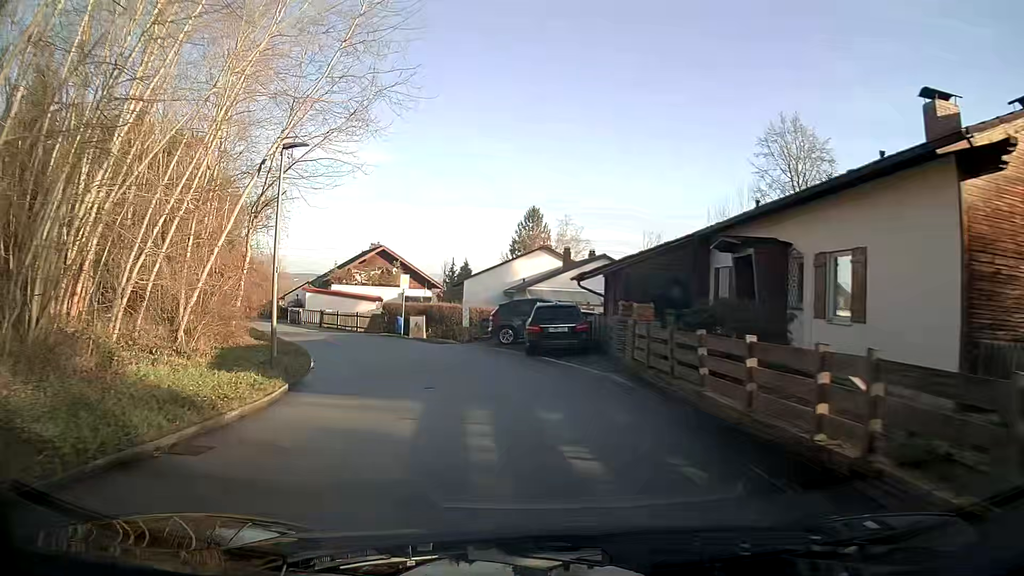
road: residential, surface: asphalt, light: Day
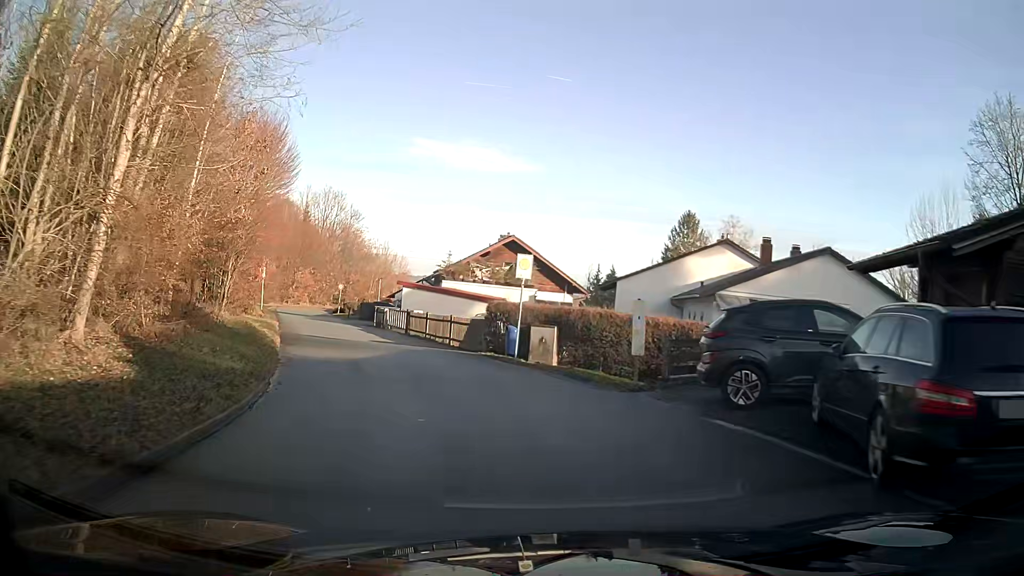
(-1.5, +14.0) m; -12°
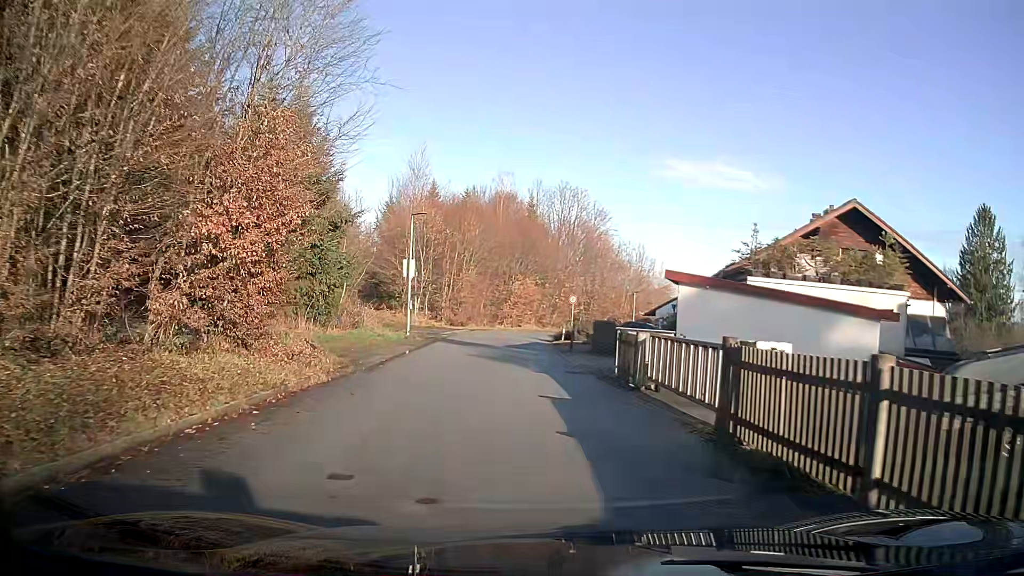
(-4.2, +22.7) m; -20°
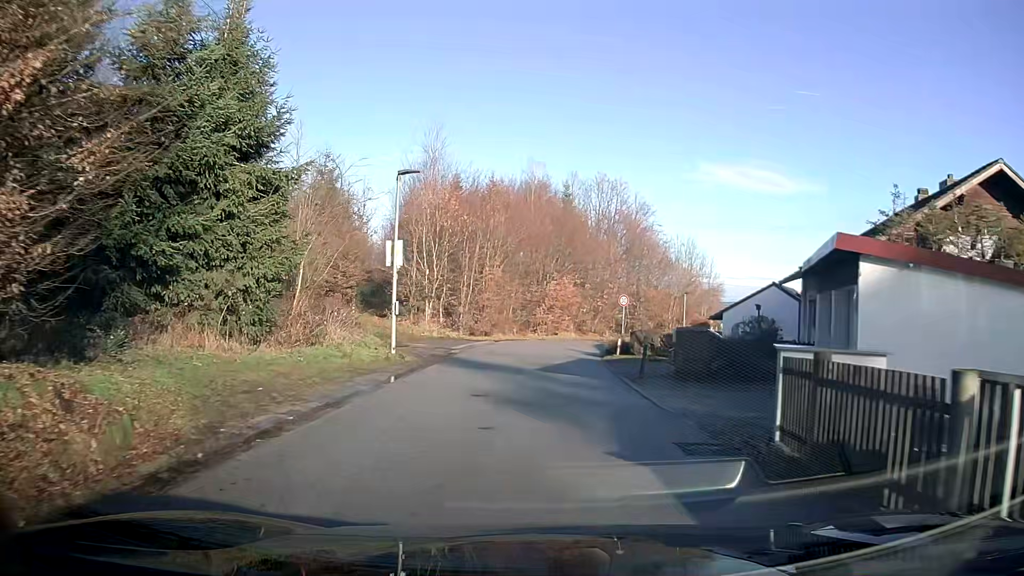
(-0.2, +9.2) m; -2°
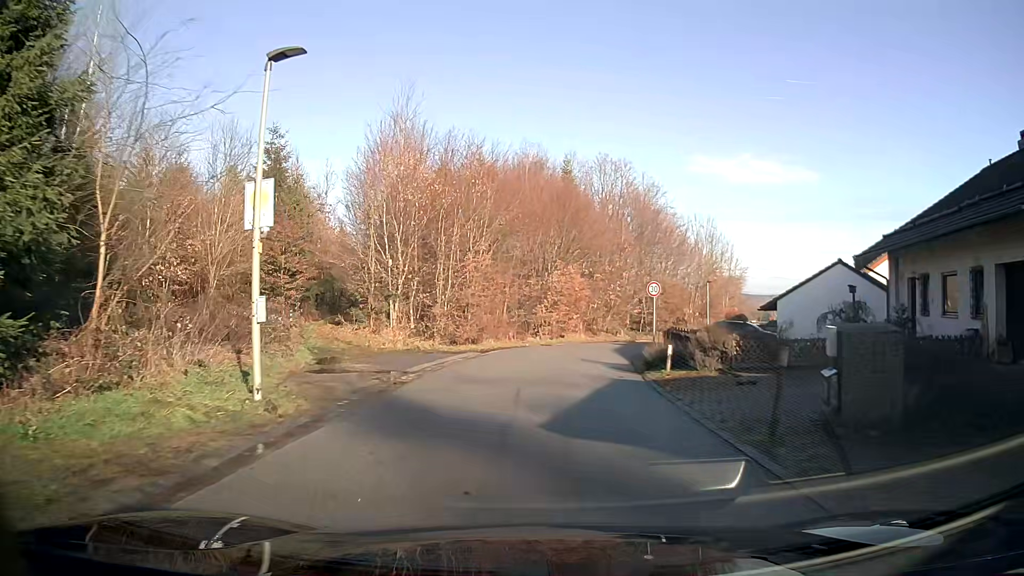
(0.0, +9.2) m; +1°
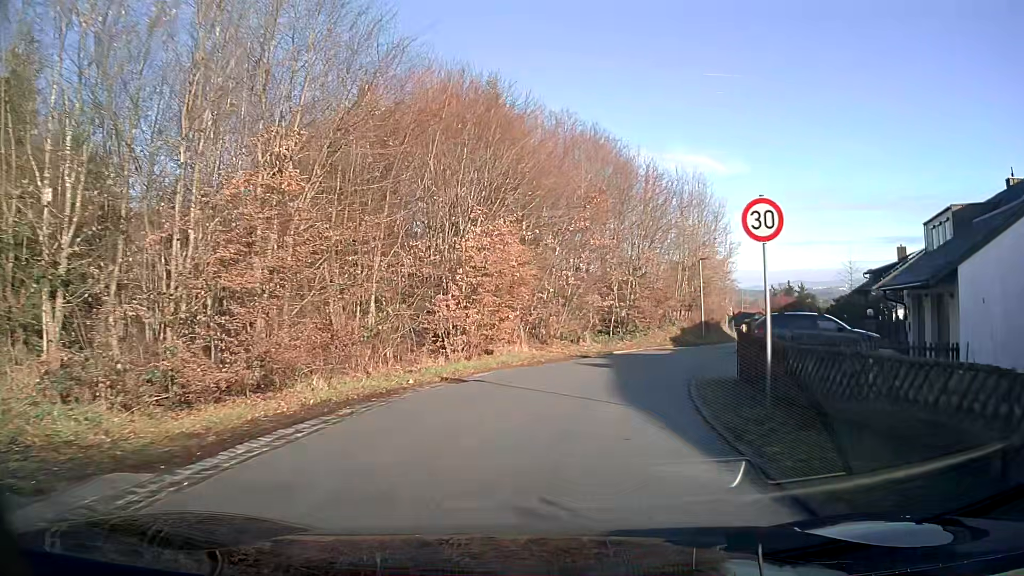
(+0.9, +18.4) m; +7°
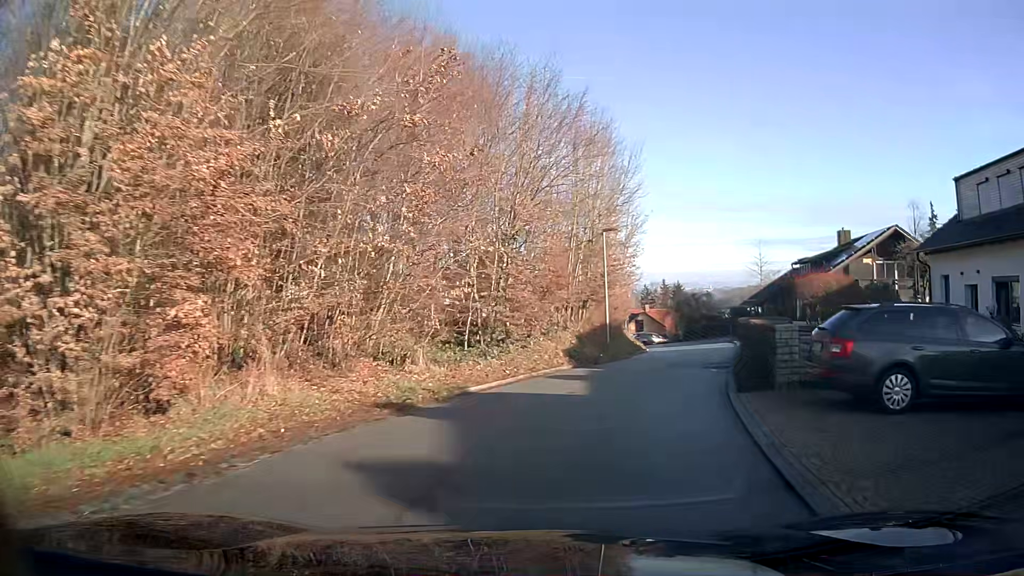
(+1.4, +13.9) m; +13°
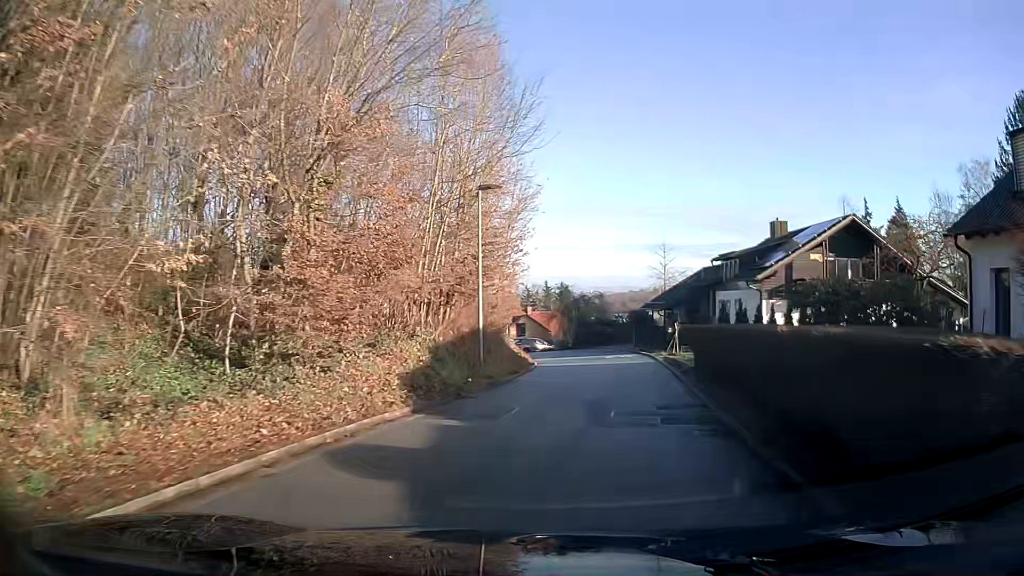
(+0.8, +9.2) m; +9°
